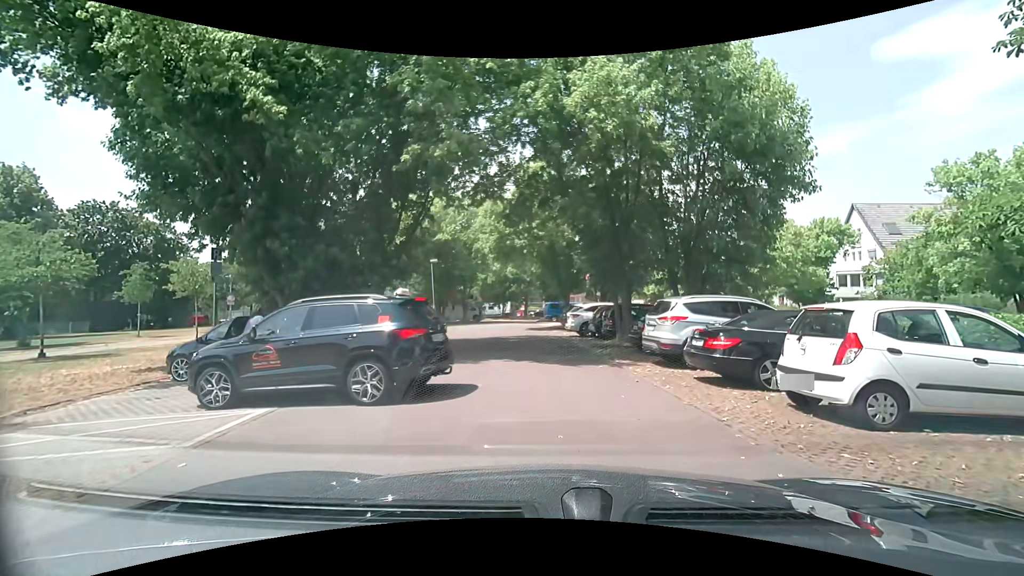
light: Day
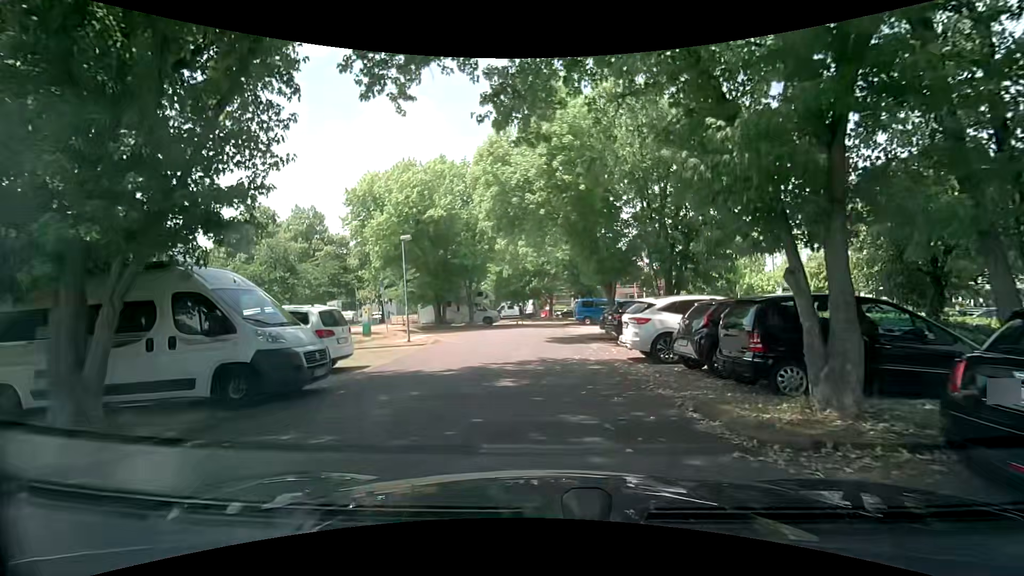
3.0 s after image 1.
(+0.2, +11.8) m; 0°
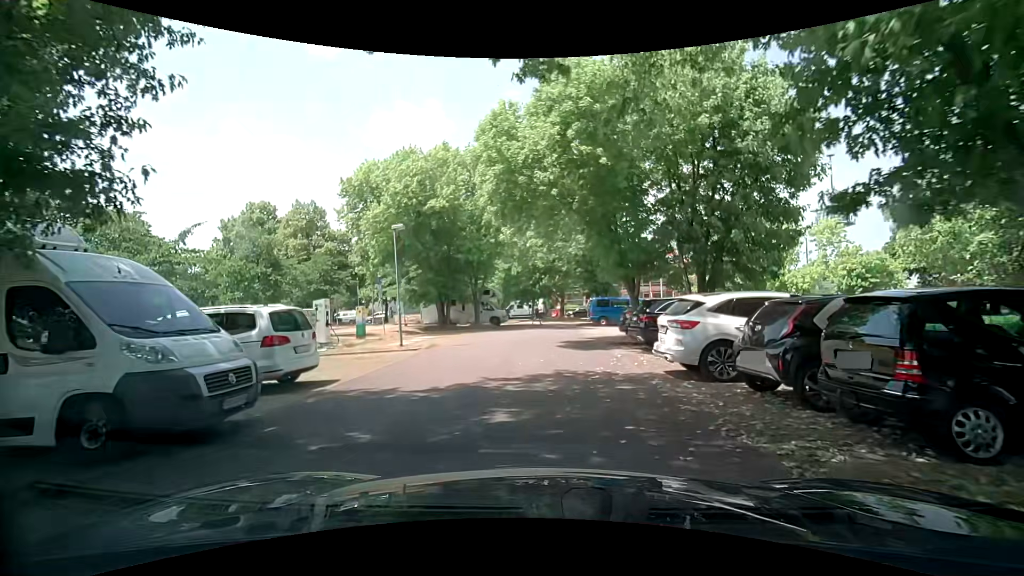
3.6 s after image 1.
(0.0, +2.8) m; -2°
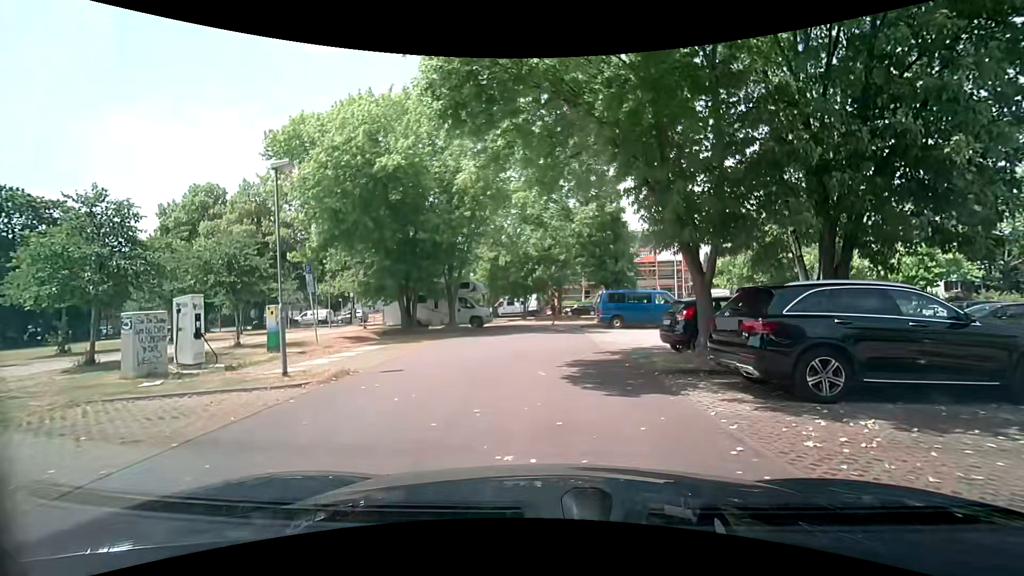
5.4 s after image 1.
(-0.1, +8.2) m; 0°
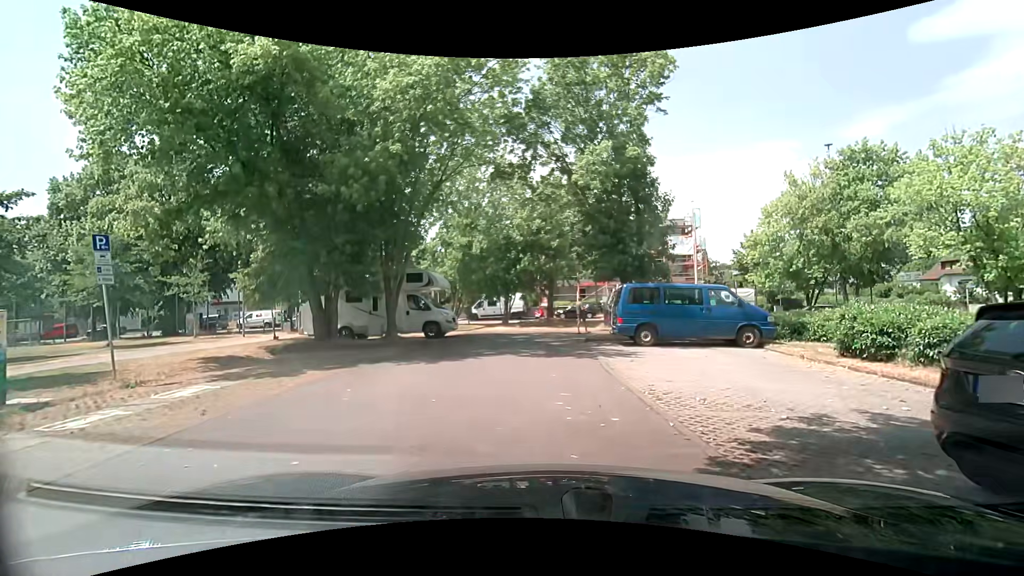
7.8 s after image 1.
(+0.2, +9.4) m; +1°
